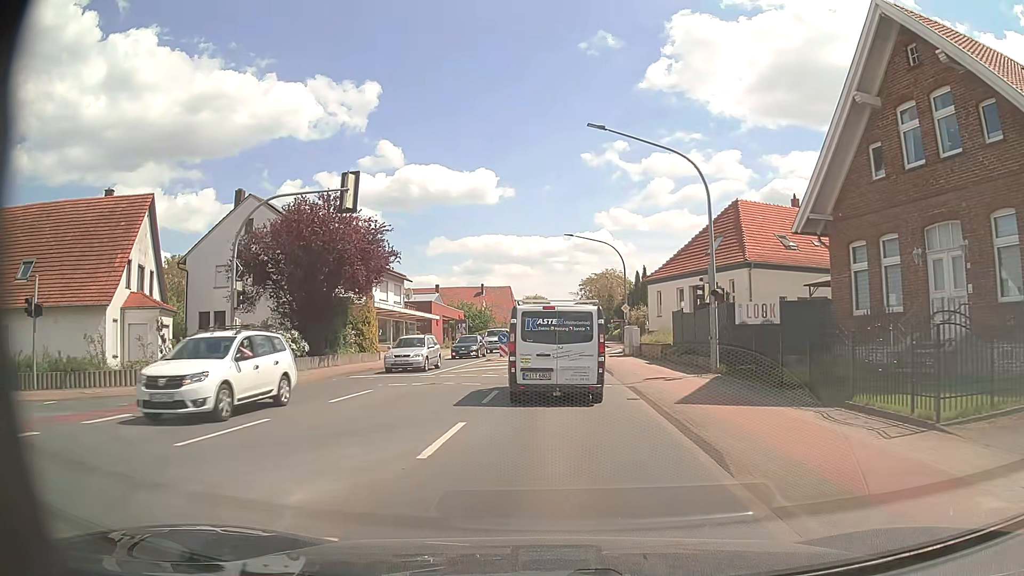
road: primary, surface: asphalt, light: Day
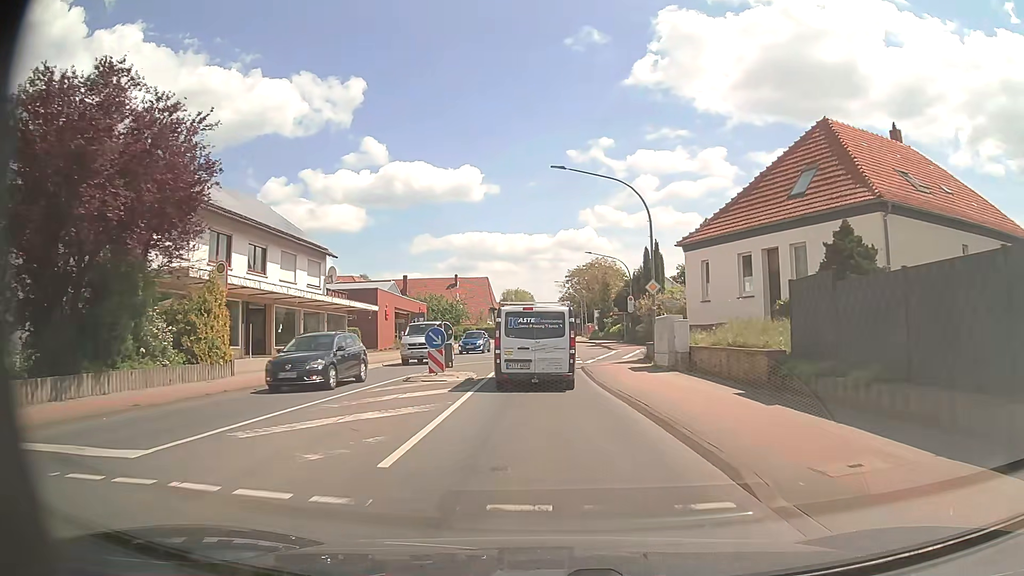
(+0.4, +17.5) m; +2°
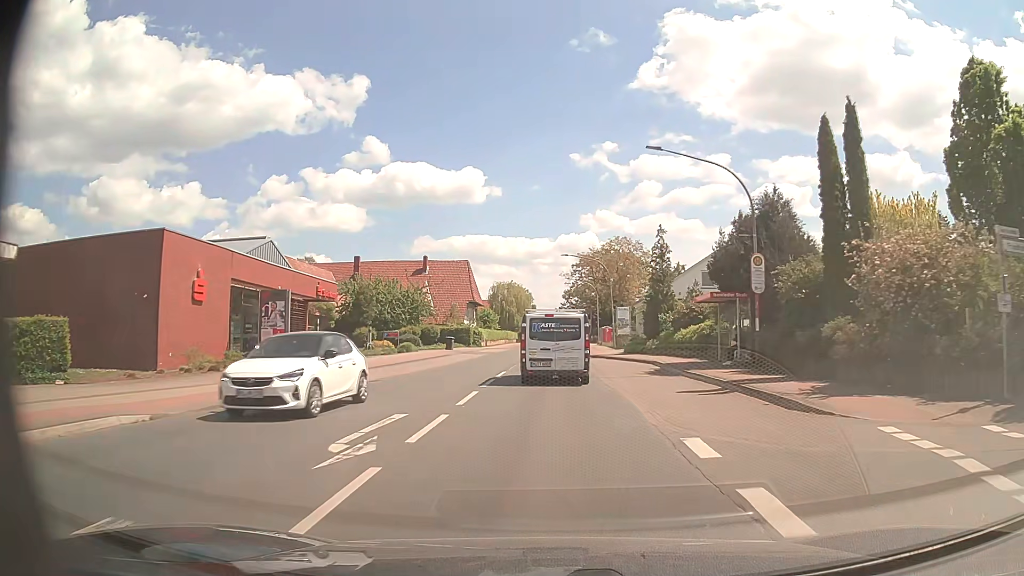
(-0.2, +34.4) m; 0°
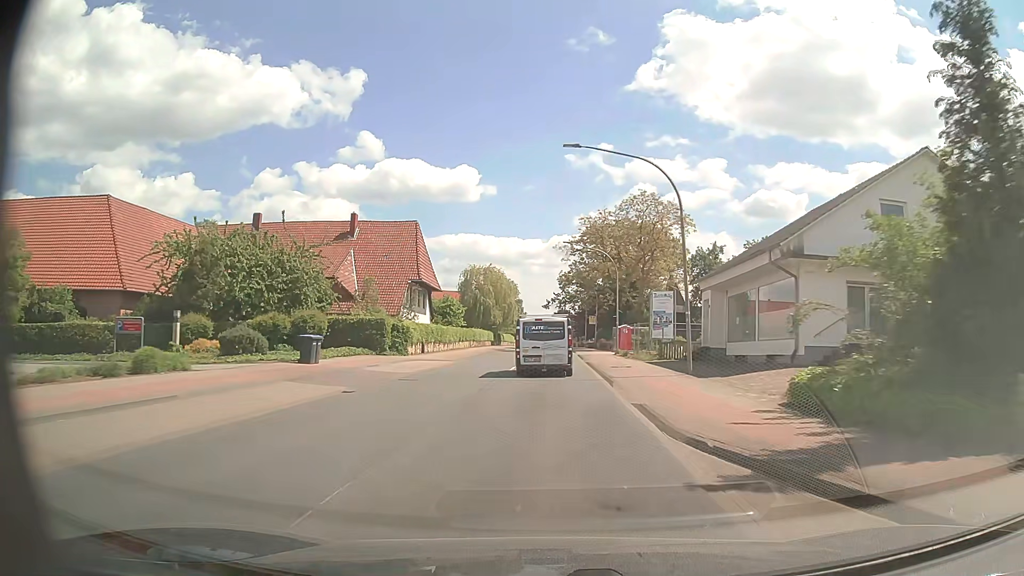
(+0.3, +32.2) m; +1°
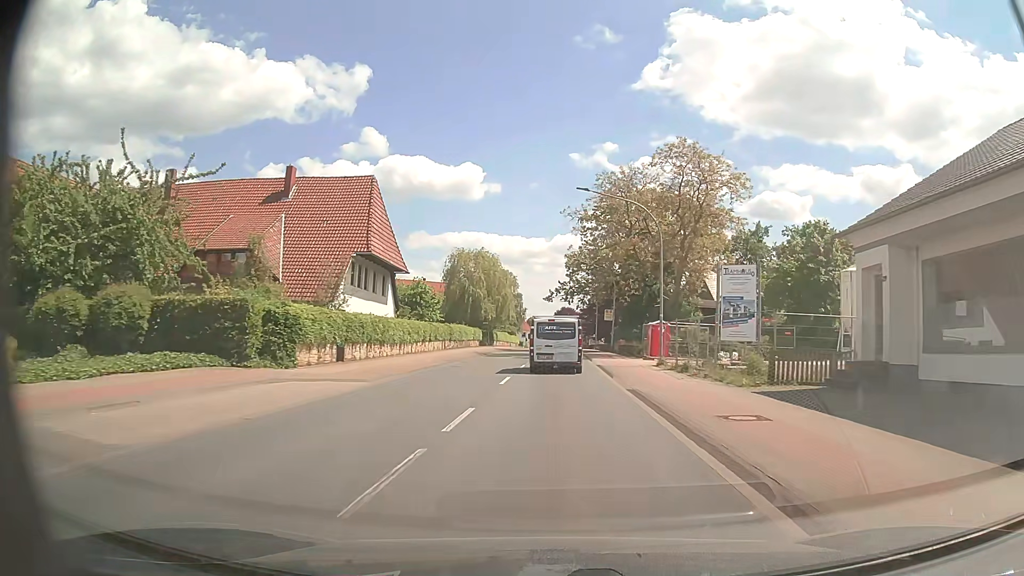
(0.0, +17.5) m; 0°
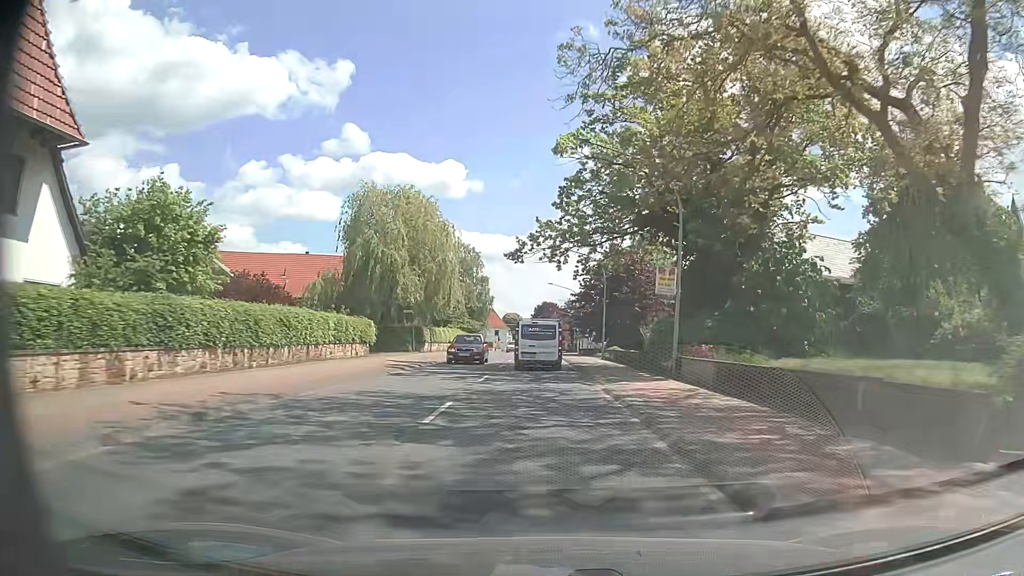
(+0.9, +36.2) m; +2°
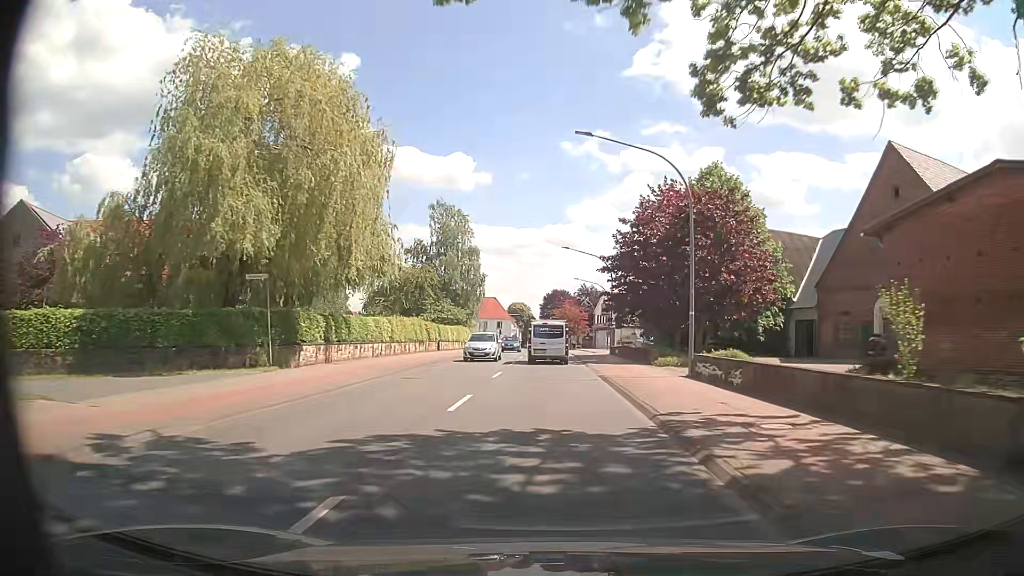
(-0.4, +26.0) m; -1°
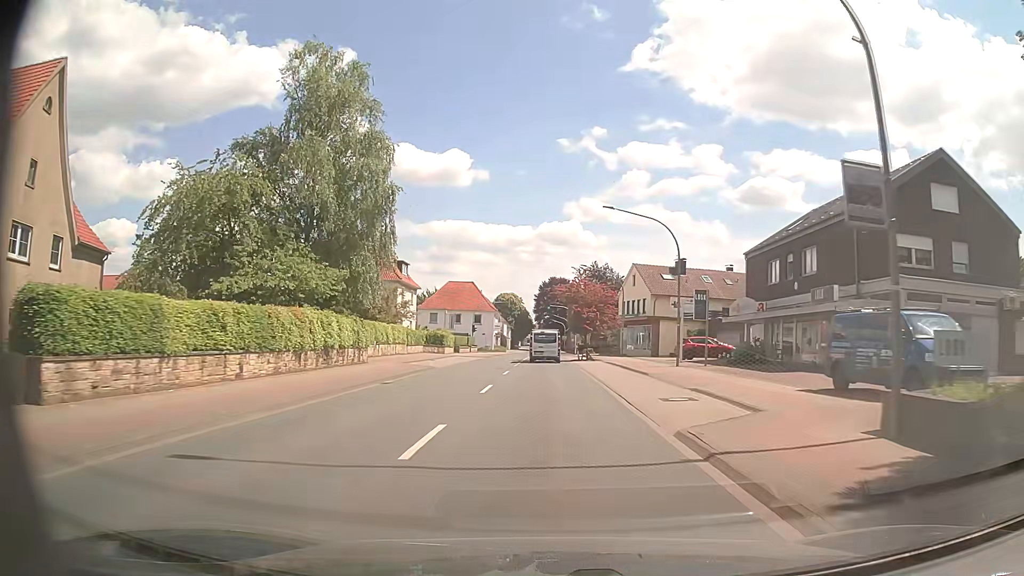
(+0.1, +41.1) m; +1°
(0, +10) (0, +20) (0, +30) (0, +40) (0, +50) (0, +60) (0, +70) (0, +80) (0, +90) (0, +100) m
